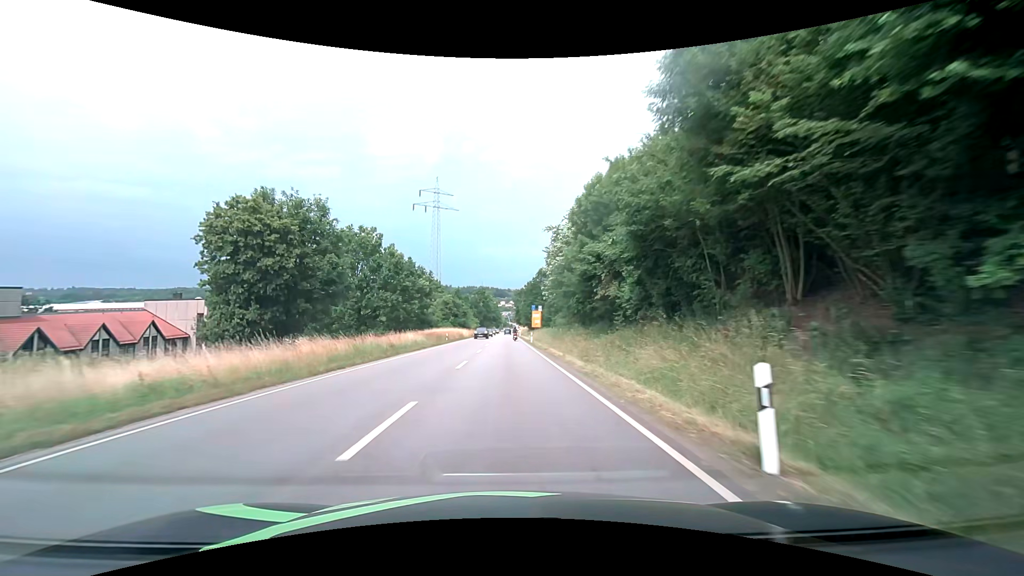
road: primary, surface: asphalt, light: Day
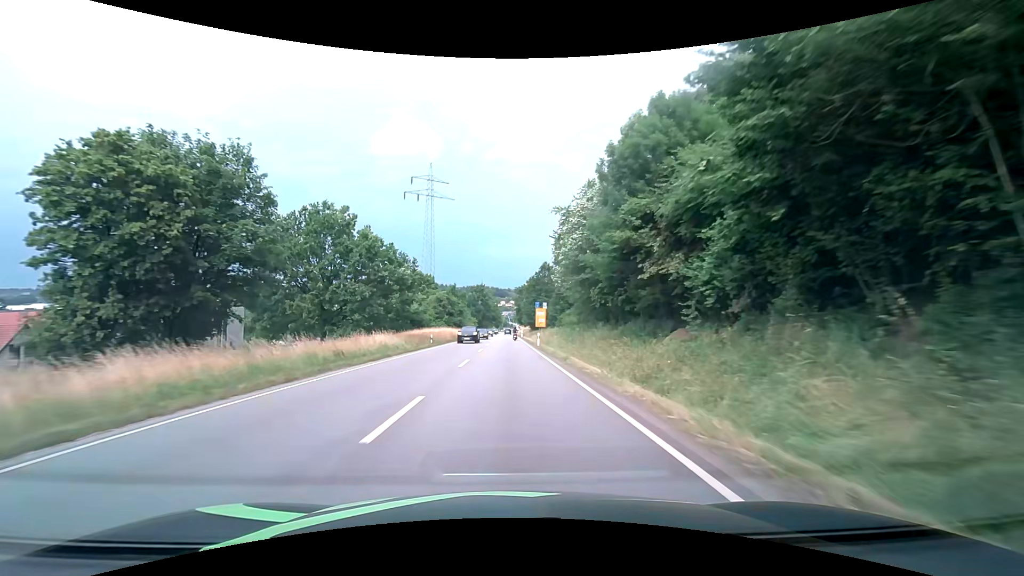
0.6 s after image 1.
(0.0, +11.3) m; 0°
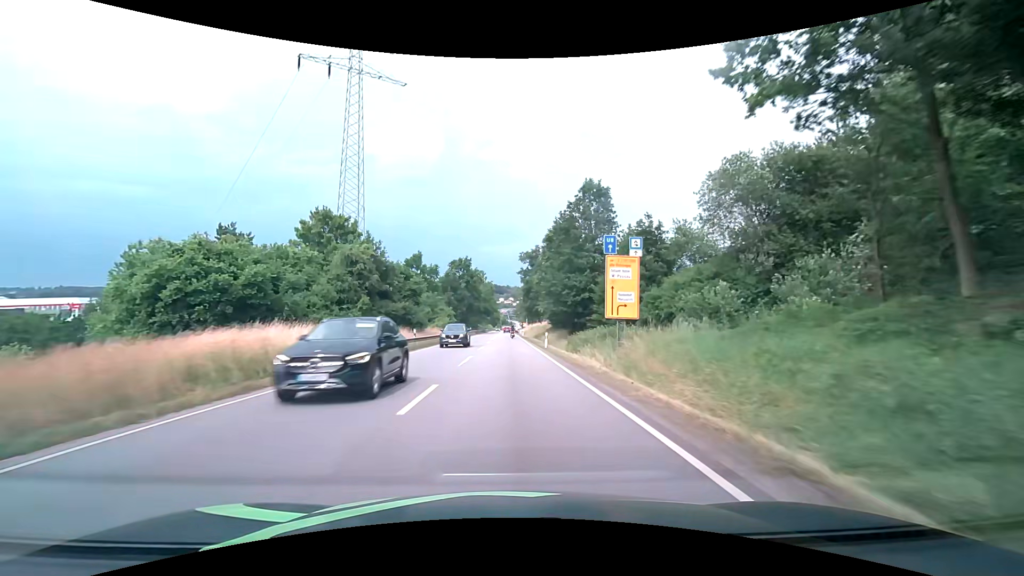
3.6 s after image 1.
(-0.1, +58.4) m; 0°
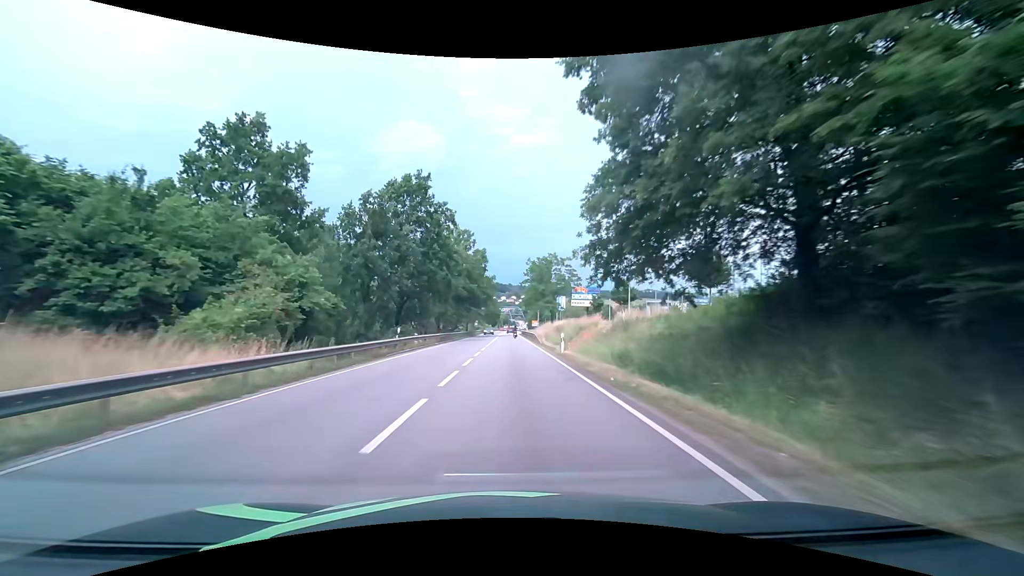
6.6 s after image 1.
(+0.3, +58.0) m; 0°
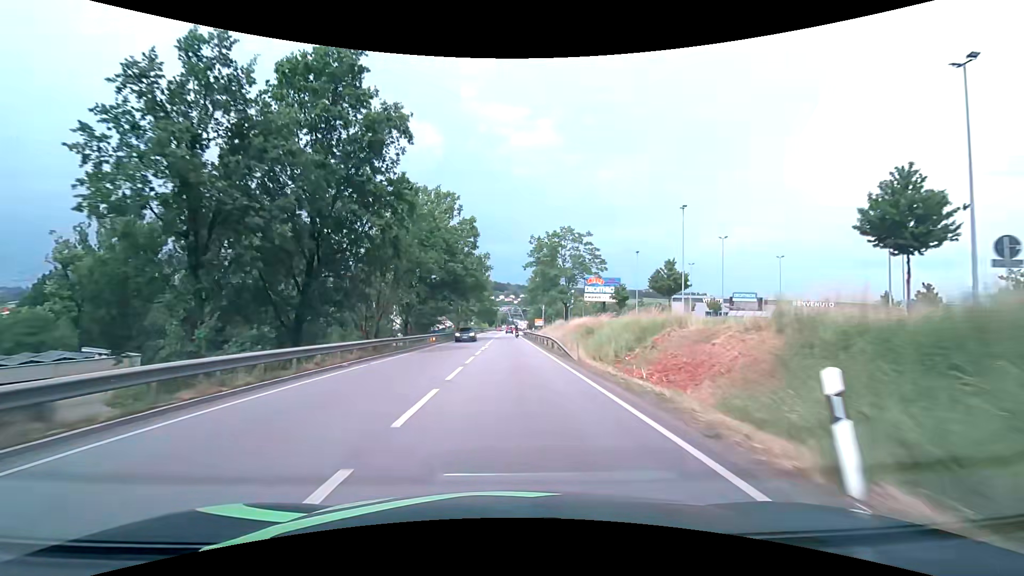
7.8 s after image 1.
(0.0, +22.5) m; 0°
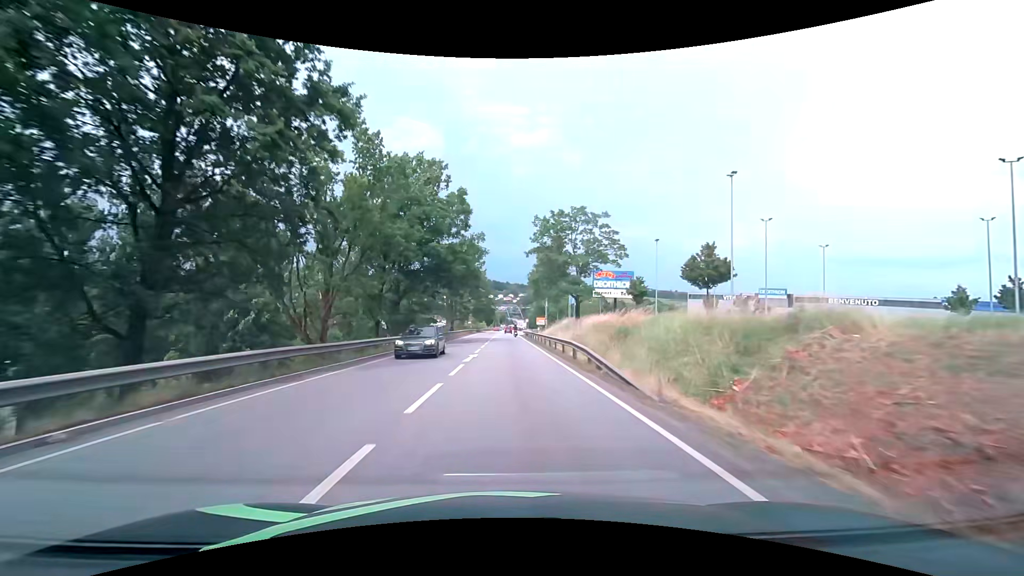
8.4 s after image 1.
(0.0, +11.0) m; 0°
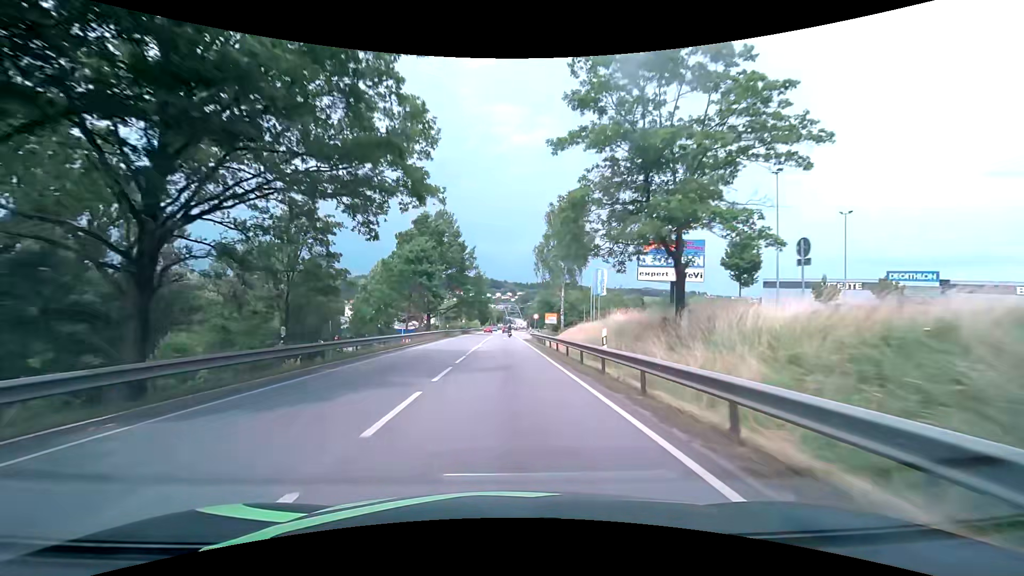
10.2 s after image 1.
(+0.1, +31.5) m; 0°
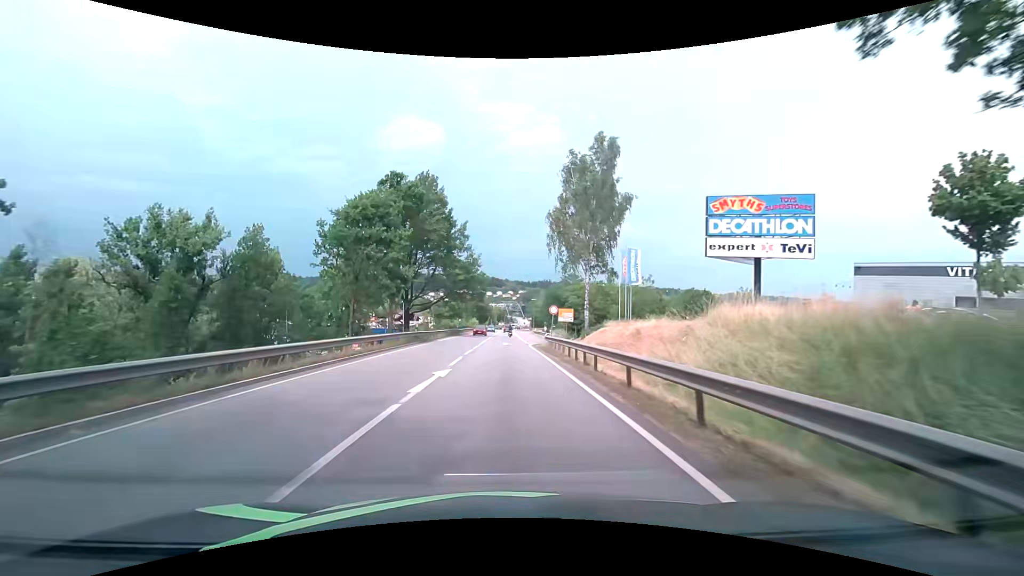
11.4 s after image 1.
(0.0, +19.0) m; 0°
(0, +10) (0, +20) (0, +30) (0, +40) (-1, +50) (-1, +60) (0, +70) (0, +80) (0, +90) (0, +100) m
